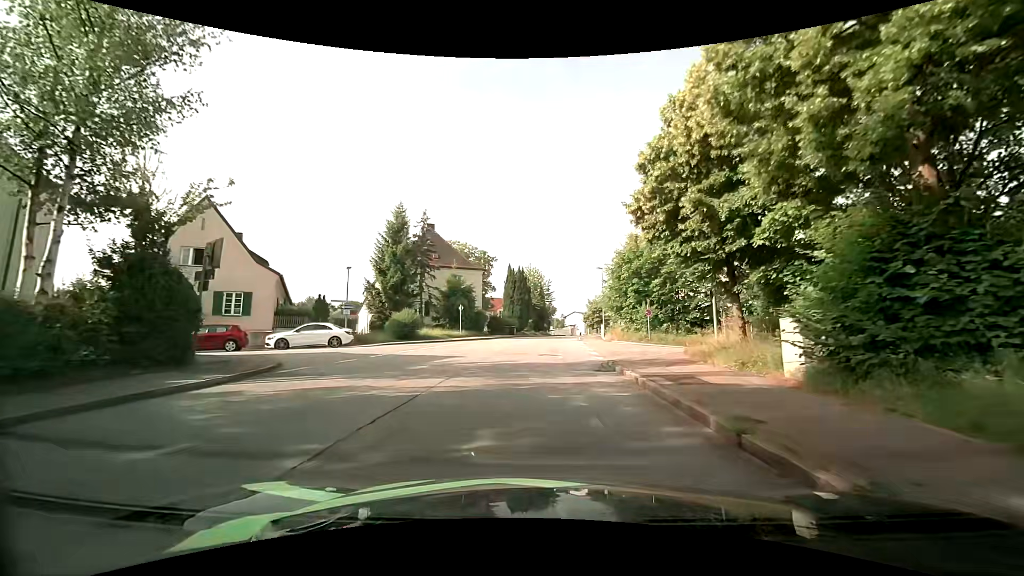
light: Day
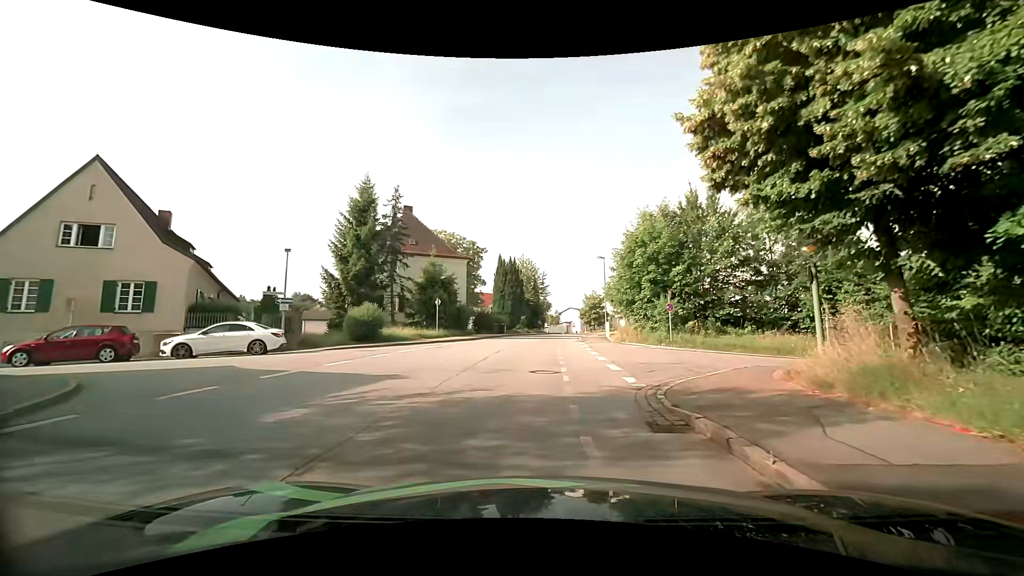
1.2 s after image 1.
(+0.1, +6.9) m; +2°
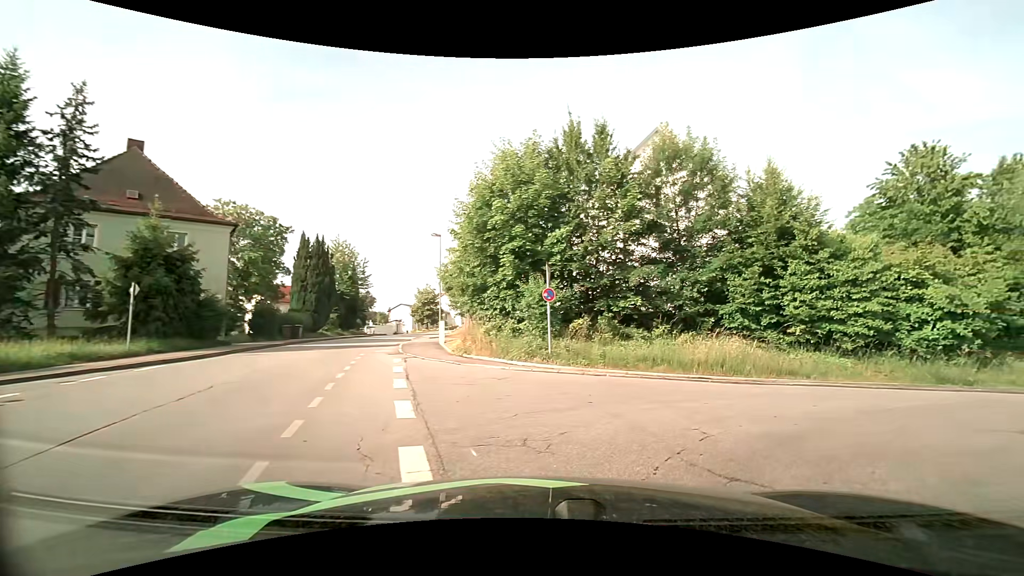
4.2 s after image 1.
(+1.0, +12.4) m; +18°
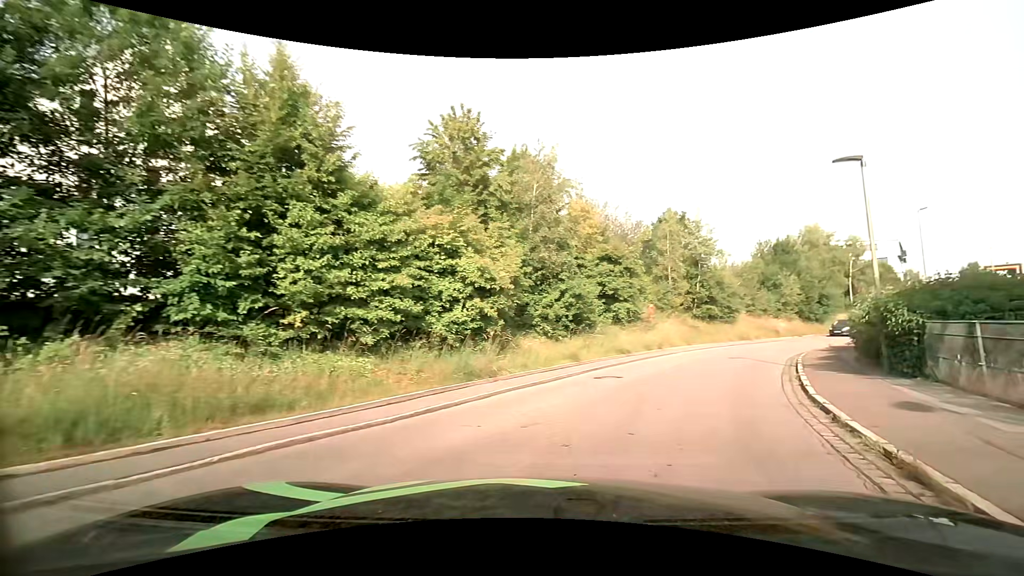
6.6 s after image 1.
(+3.7, +8.0) m; +47°
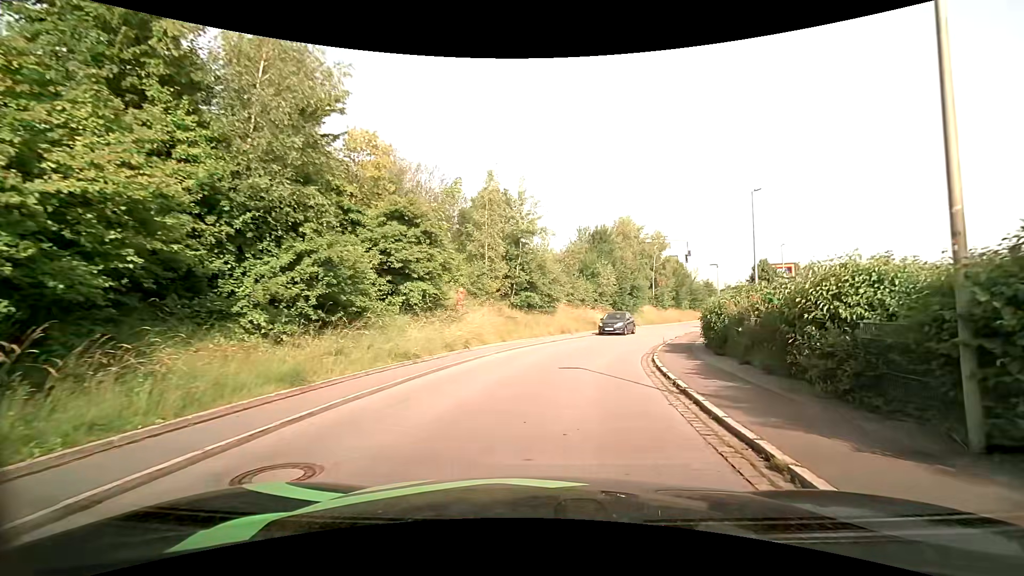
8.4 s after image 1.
(+1.8, +8.9) m; +20°
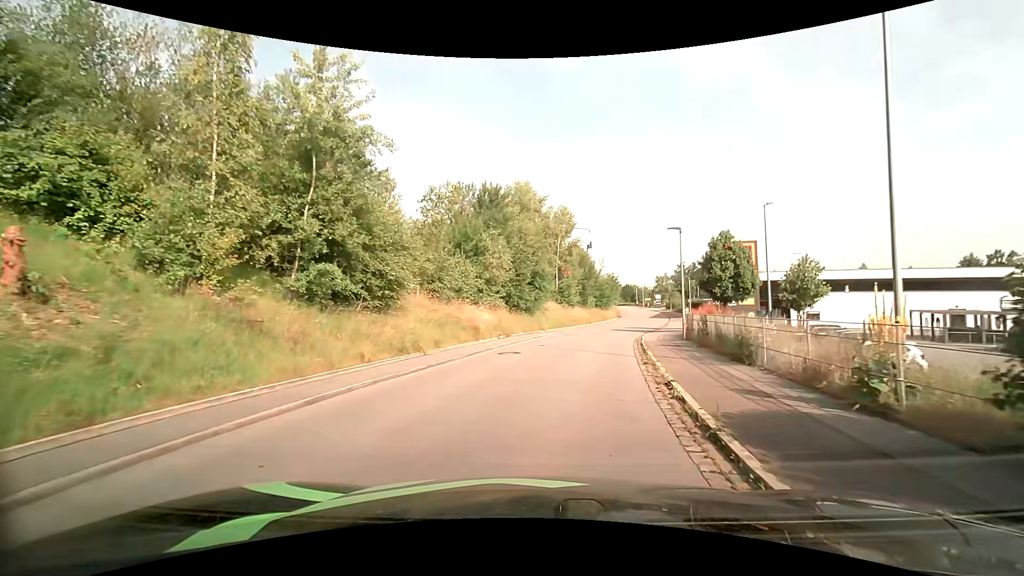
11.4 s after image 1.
(+2.2, +17.7) m; +13°
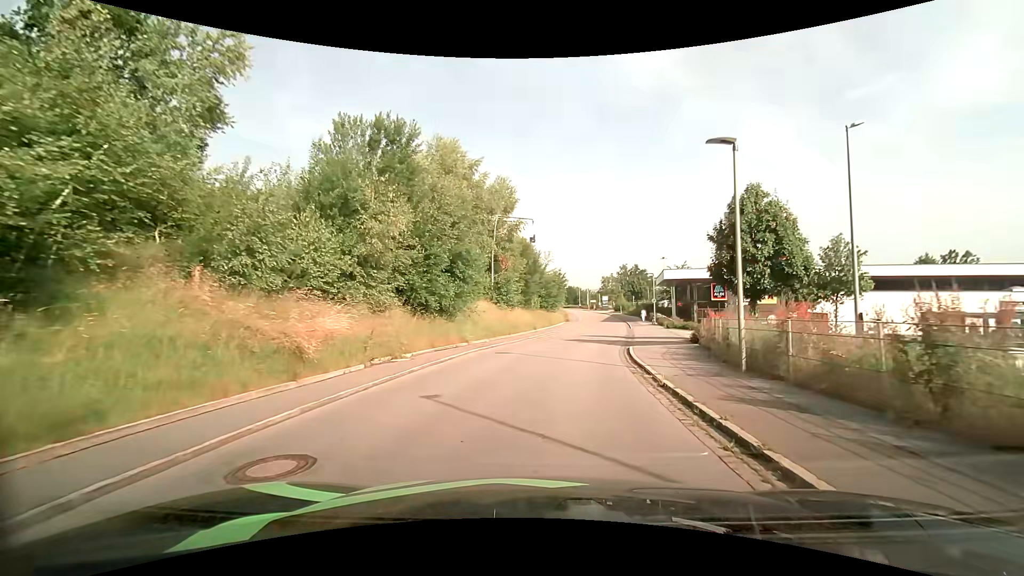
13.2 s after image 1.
(+0.7, +12.4) m; +7°
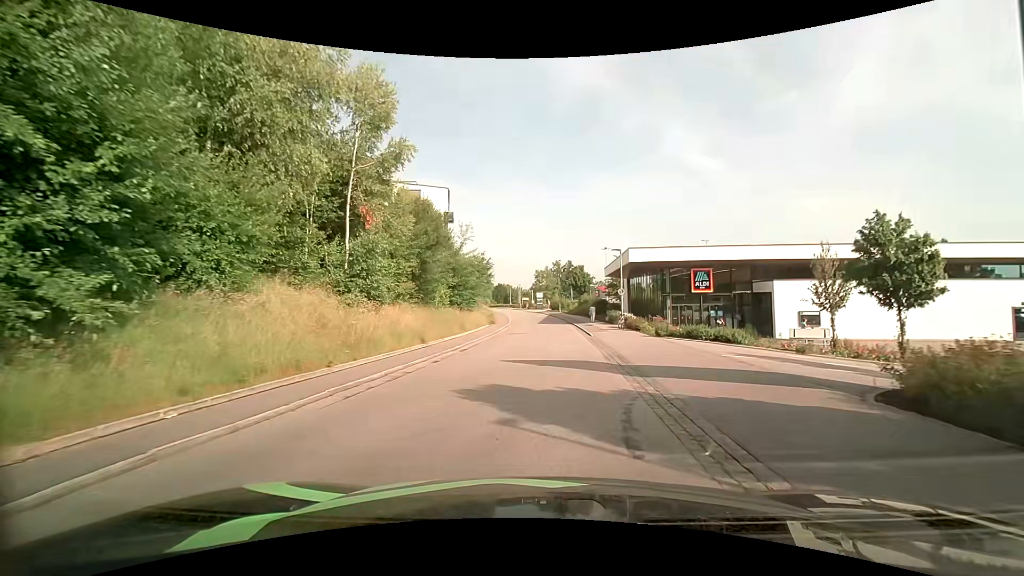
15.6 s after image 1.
(+1.3, +18.2) m; +7°
